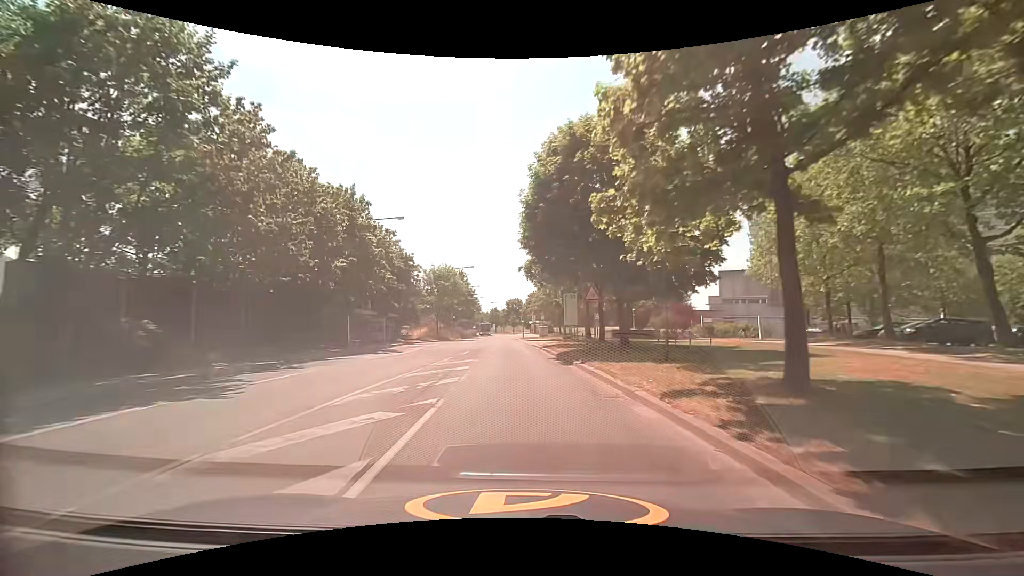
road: tertiary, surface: asphalt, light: Day
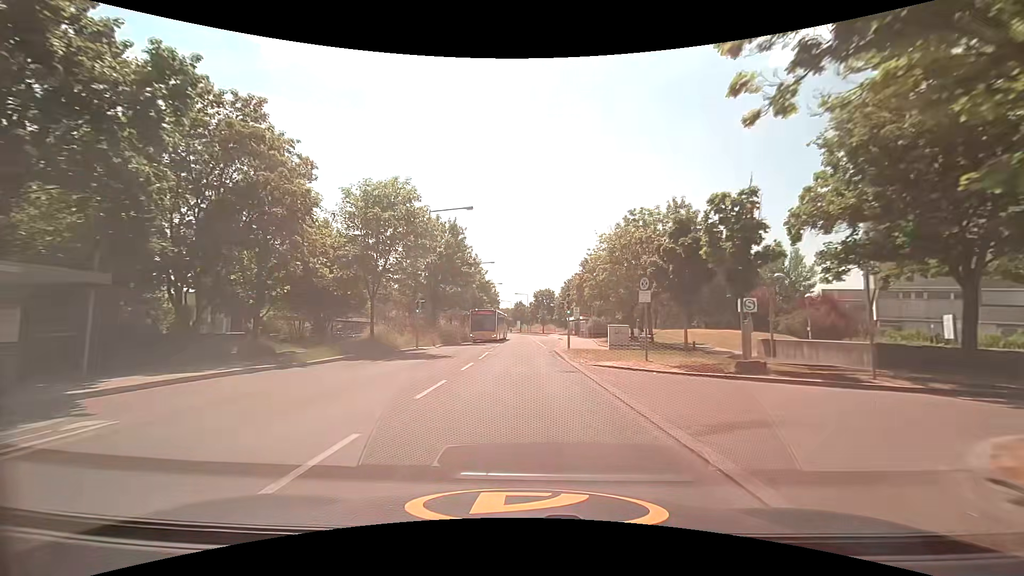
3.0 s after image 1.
(-0.7, +35.7) m; -2°
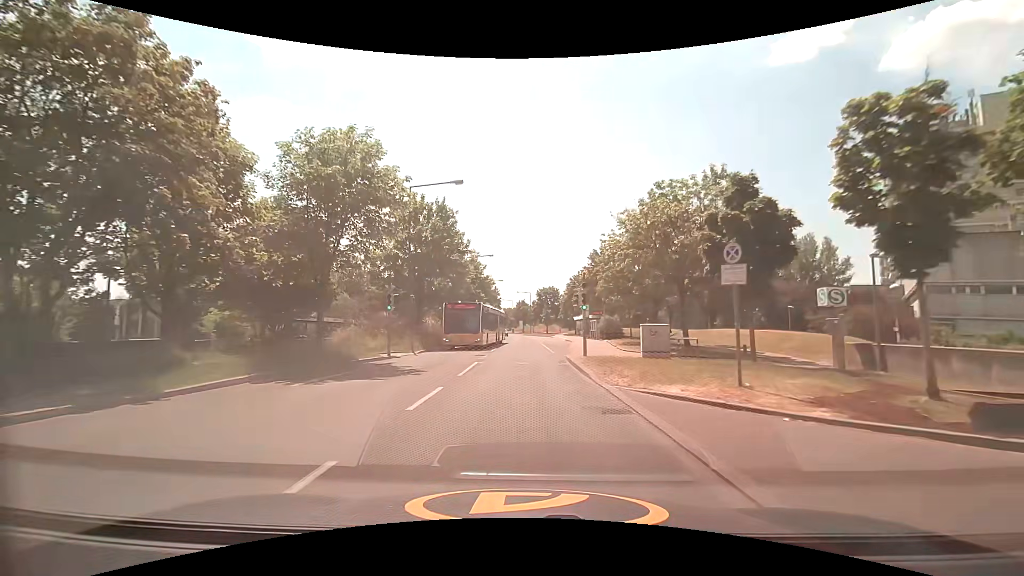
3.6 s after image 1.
(-0.1, +7.2) m; -1°
(0, +10) (0, +20) (0, +30) (0, +40) (0, +50) (0, +60) (0, +70) (-1, +80) (-1, +90) (-2, +100) m
